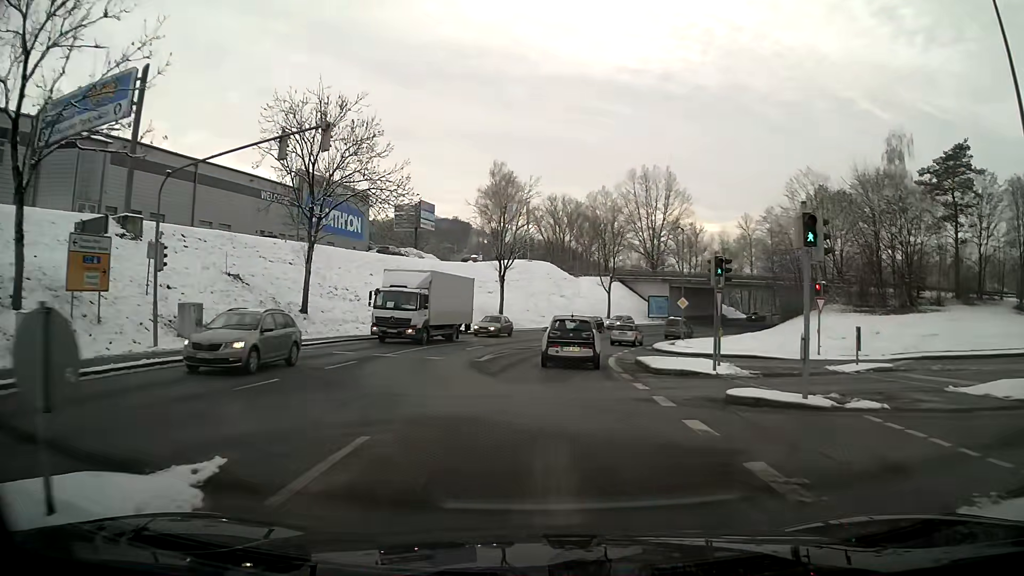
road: tertiary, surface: asphalt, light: Day
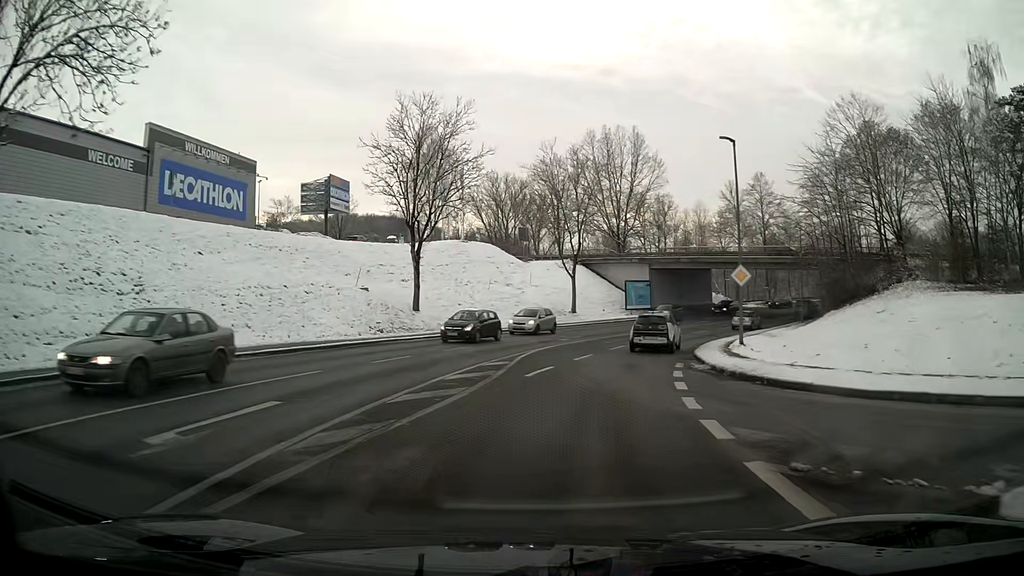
(+0.8, +23.0) m; +6°
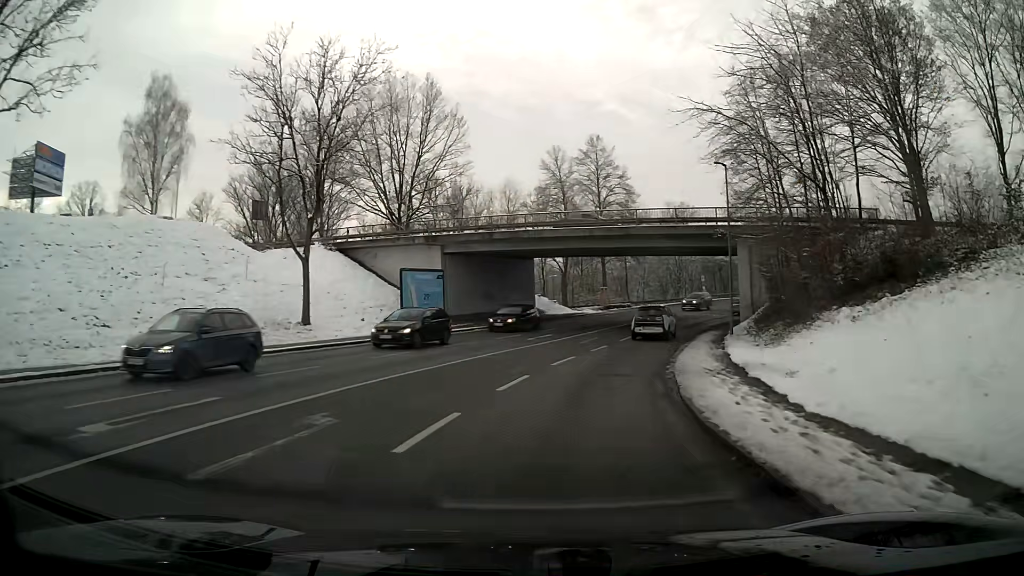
(+3.9, +26.7) m; +17°
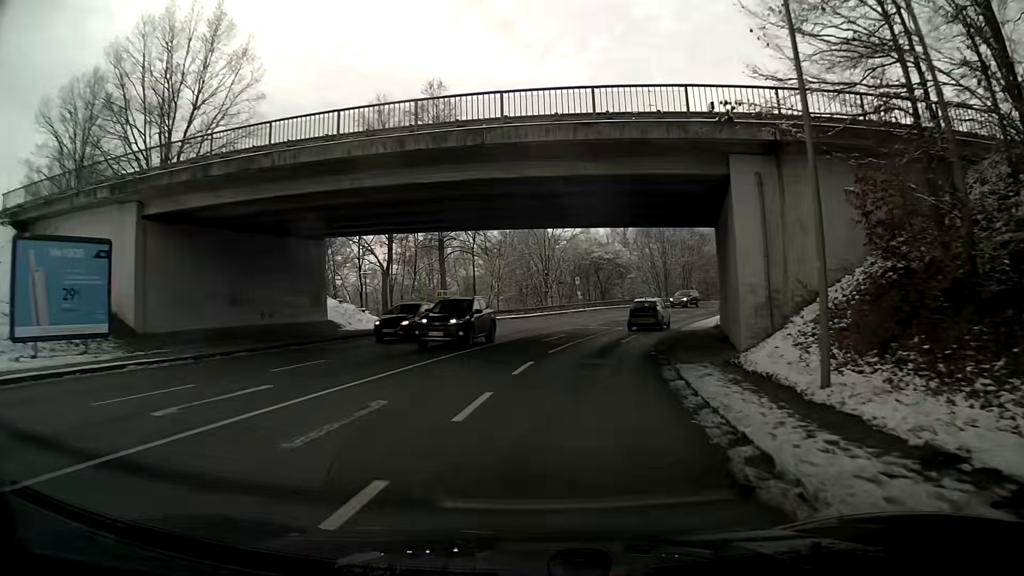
(+2.5, +22.1) m; +13°
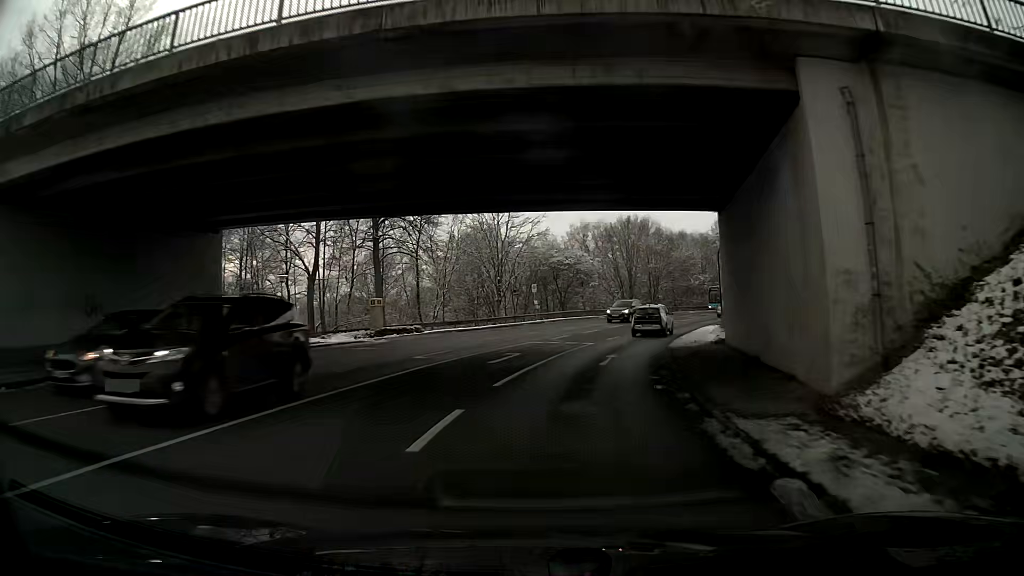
(+0.2, +7.6) m; +4°
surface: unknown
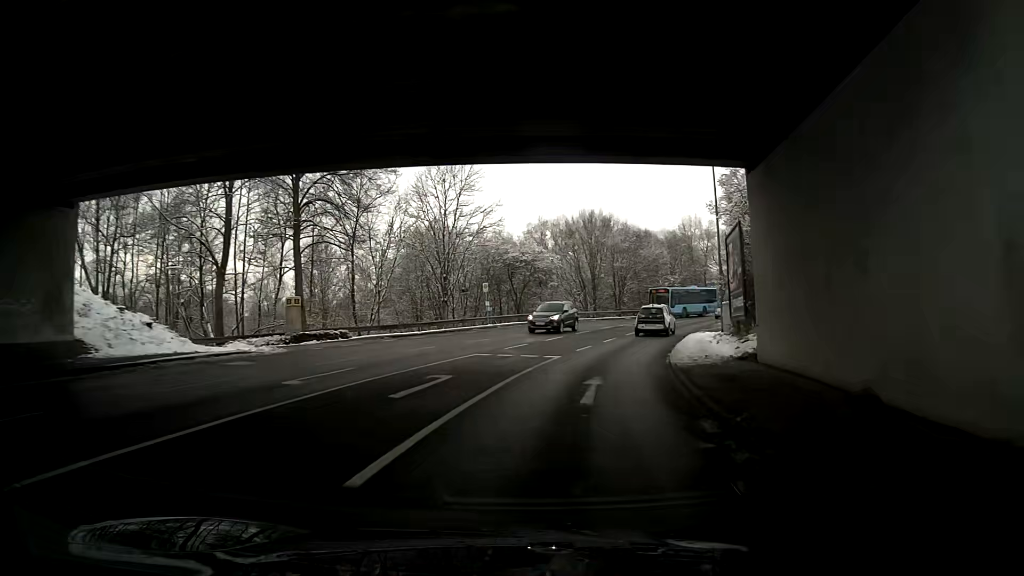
(+0.2, +7.7) m; +2°
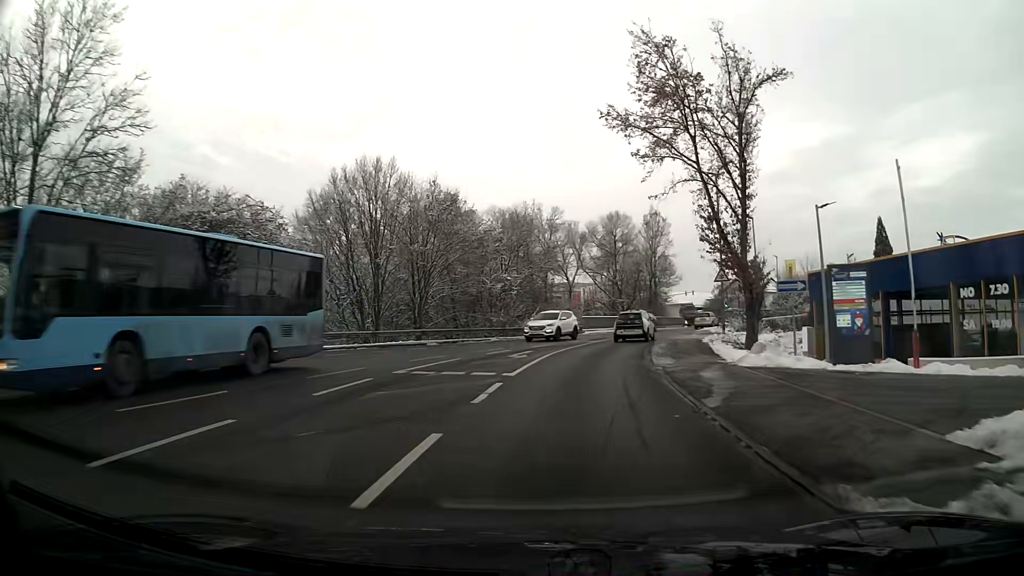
(+2.3, +30.1) m; +18°
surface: asphalt
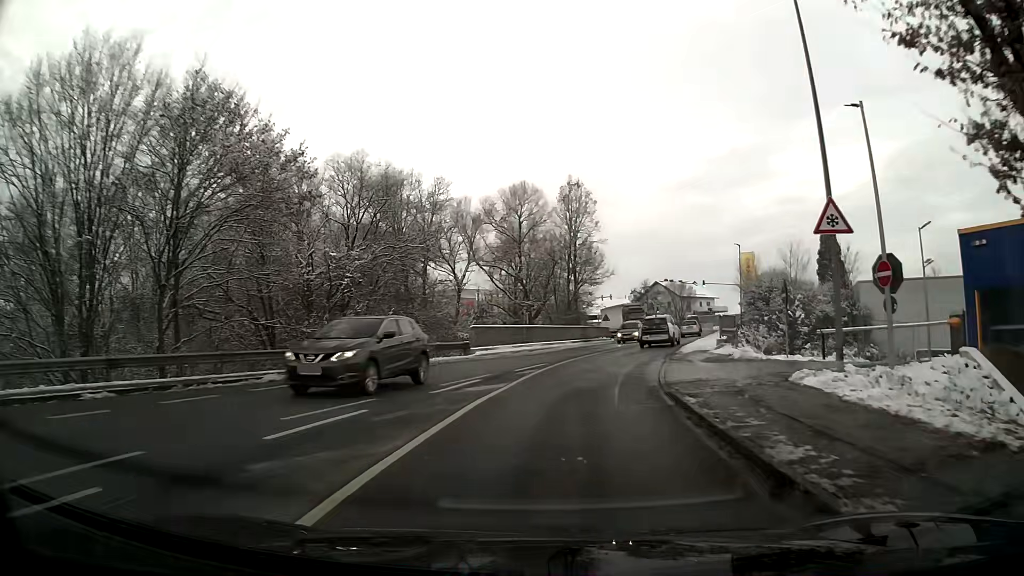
(+1.6, +21.6) m; +9°
